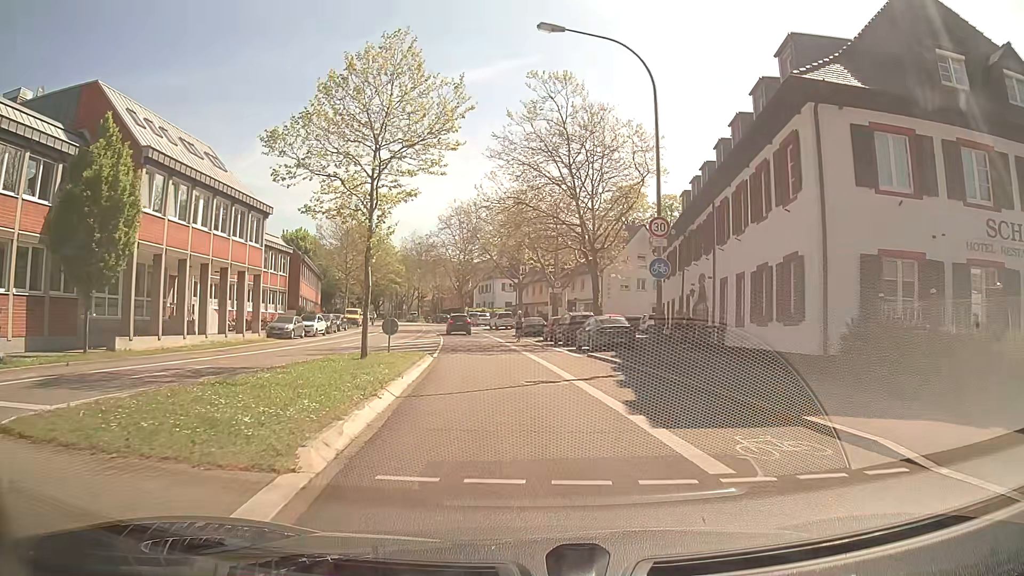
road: secondary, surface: asphalt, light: Day
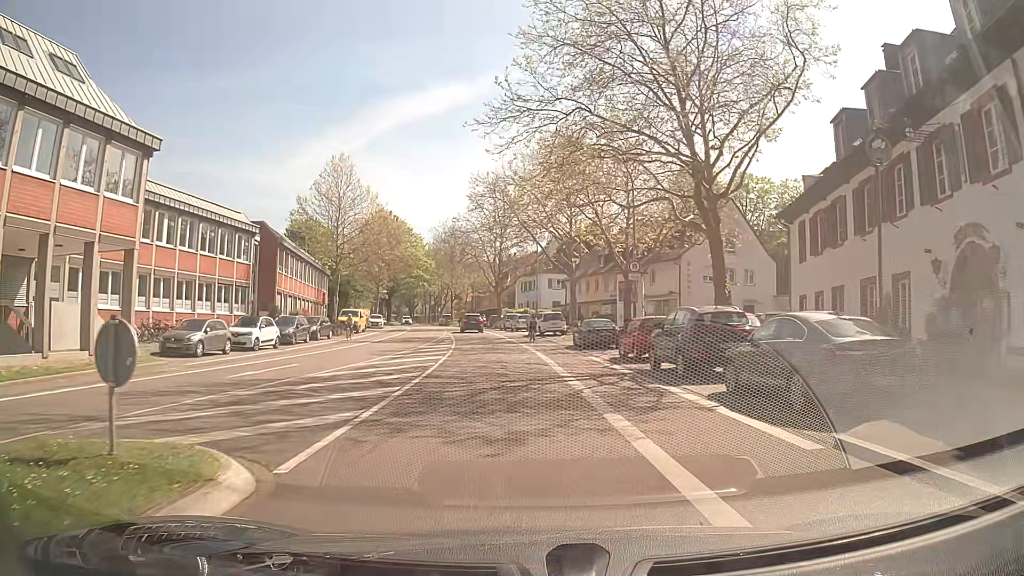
(-0.3, +17.9) m; -3°
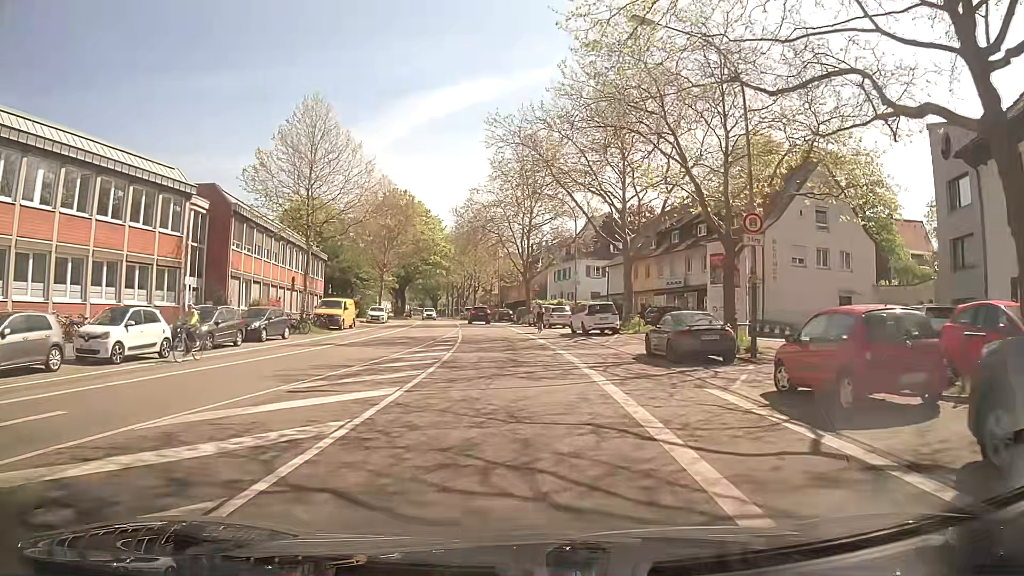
(-0.4, +13.4) m; -4°
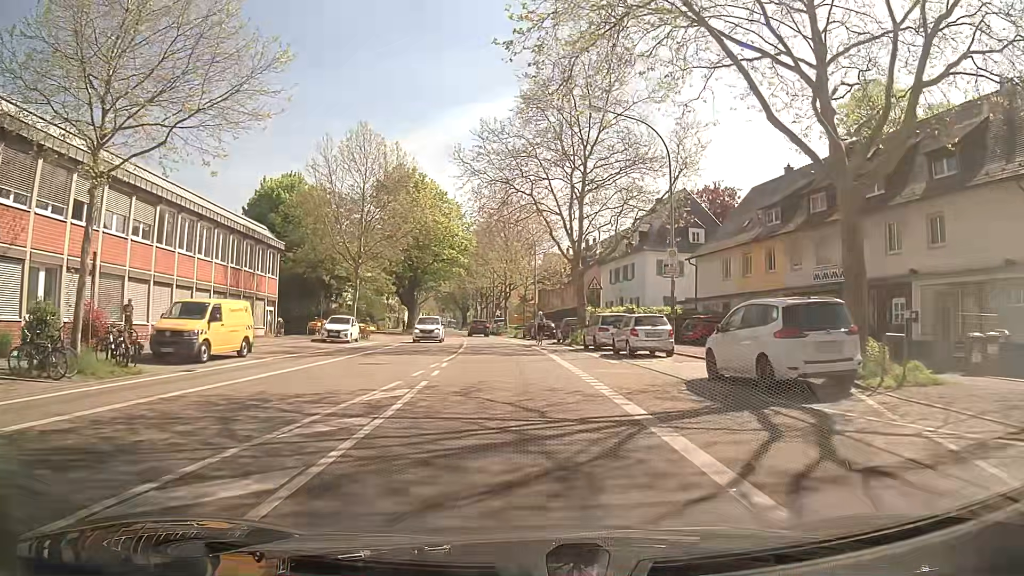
(+0.3, +22.7) m; -3°
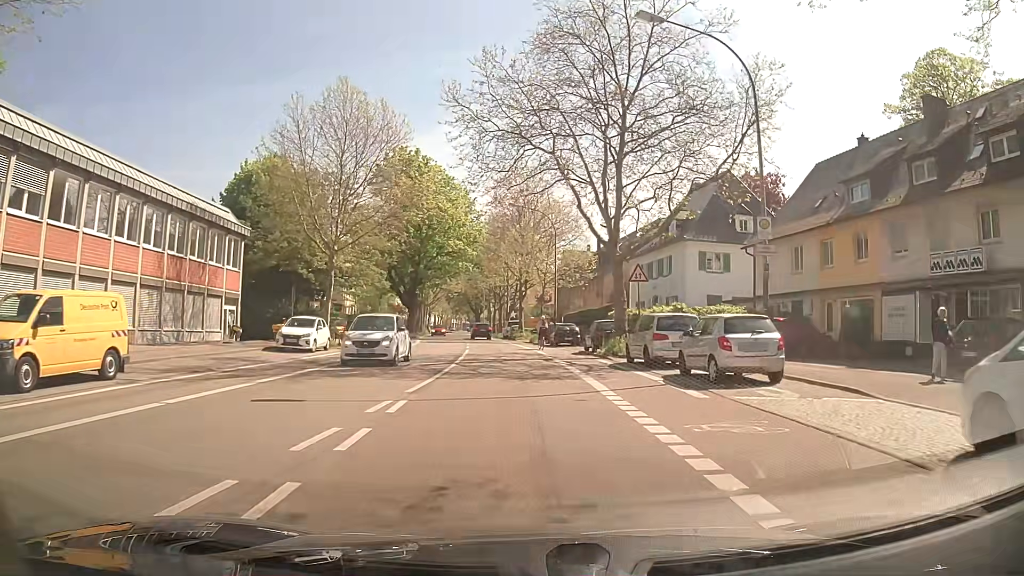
(0.0, +9.2) m; -1°
(0, +10) (0, +20) (-1, +30) (-2, +40) (-3, +50) (-4, +60) (-5, +70) (-6, +80) (-7, +90) (-9, +100) m
